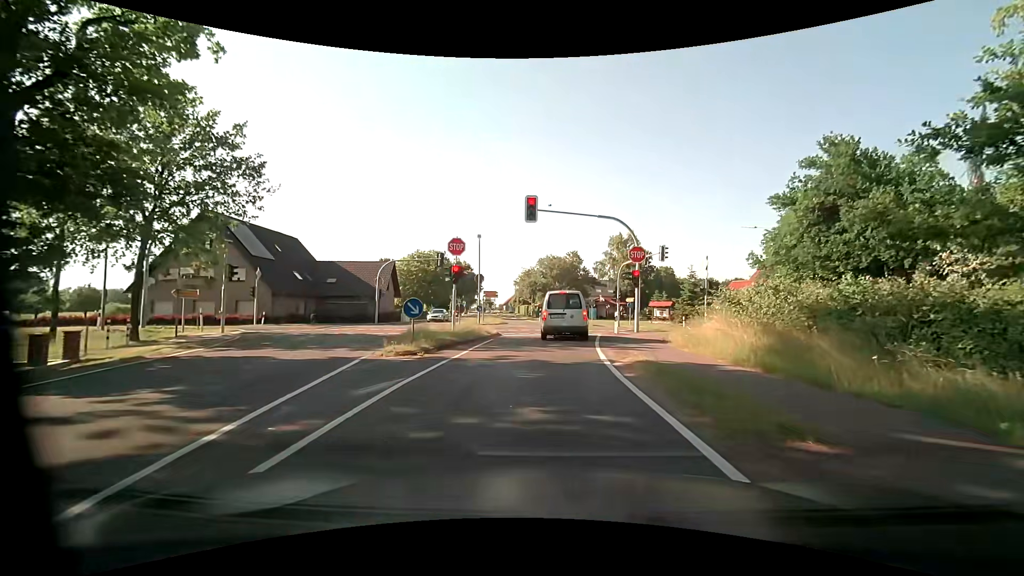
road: tertiary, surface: asphalt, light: Day
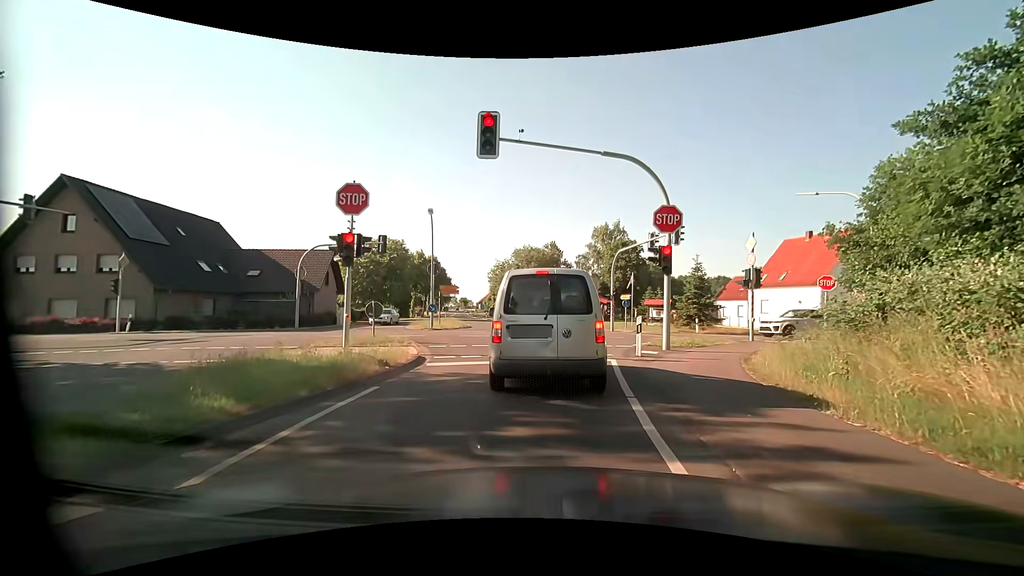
(+0.3, +10.5) m; +3°
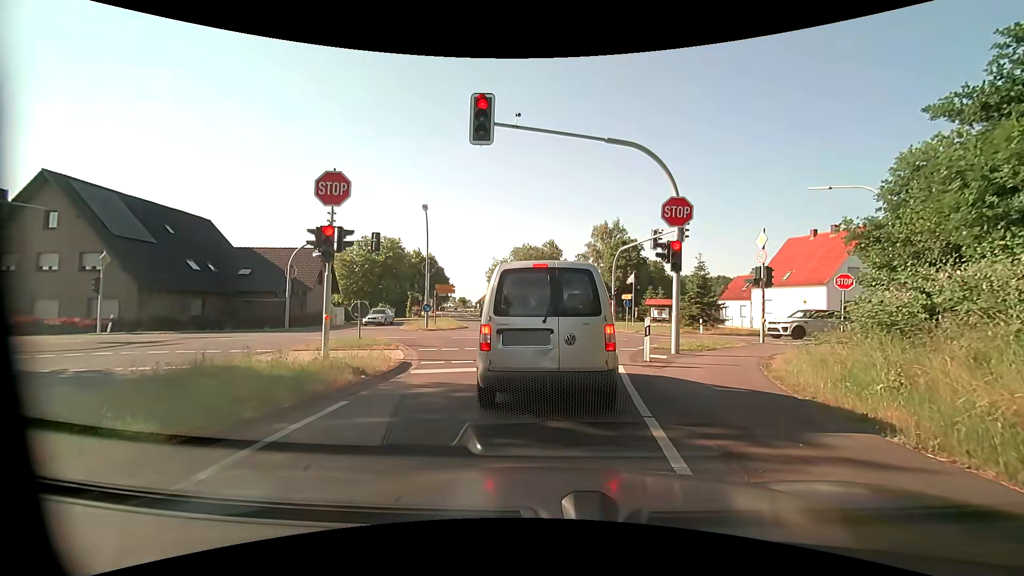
(0.0, +1.1) m; -2°
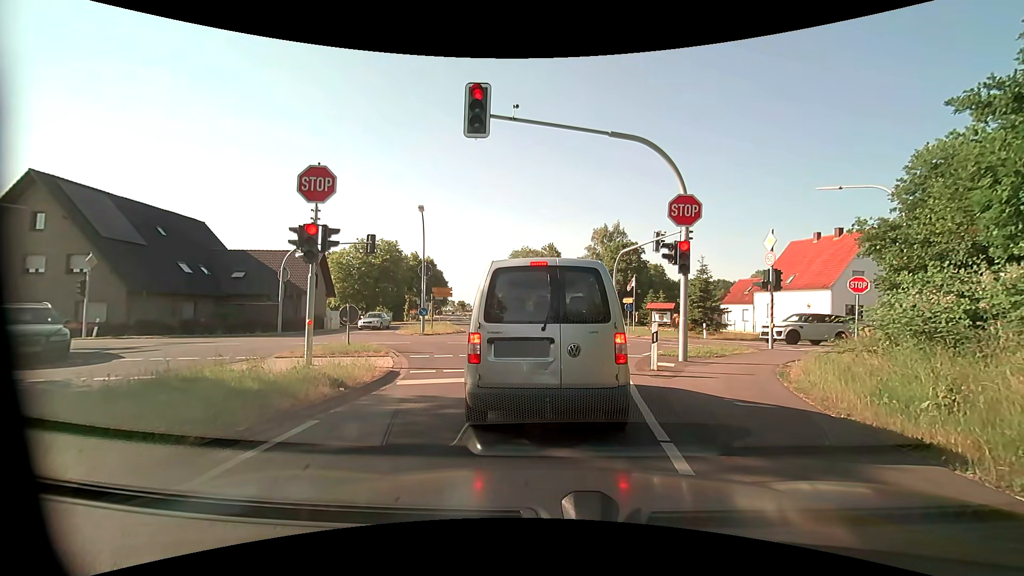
(0.0, +0.9) m; 0°
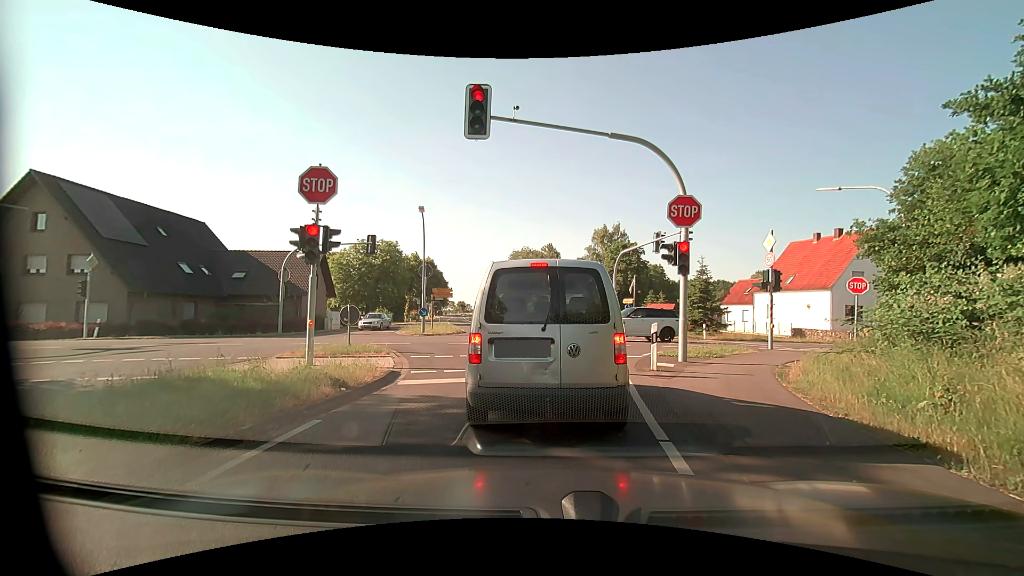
(0.0, +0.2) m; 0°
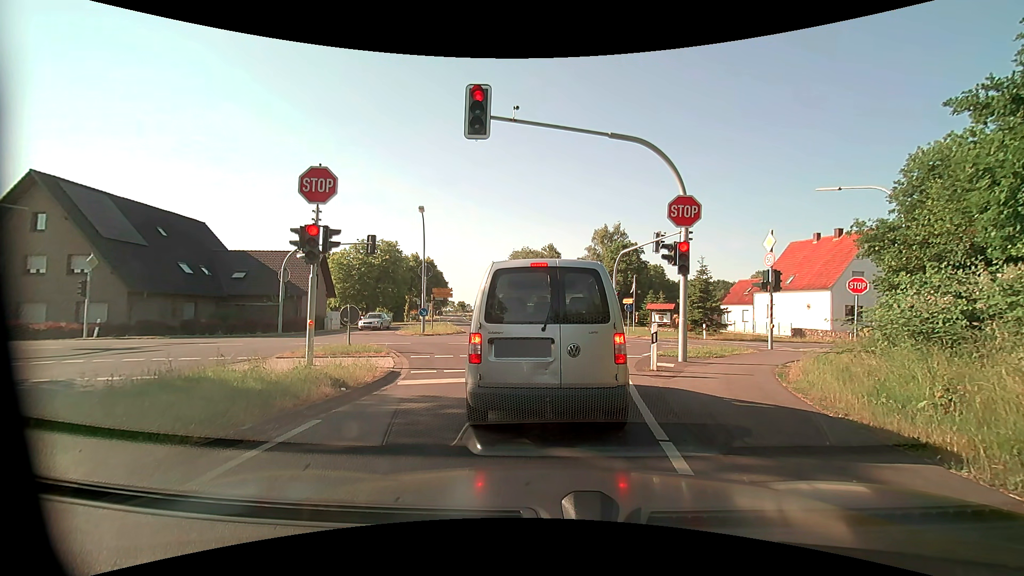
(0.0, 0.0) m; 0°
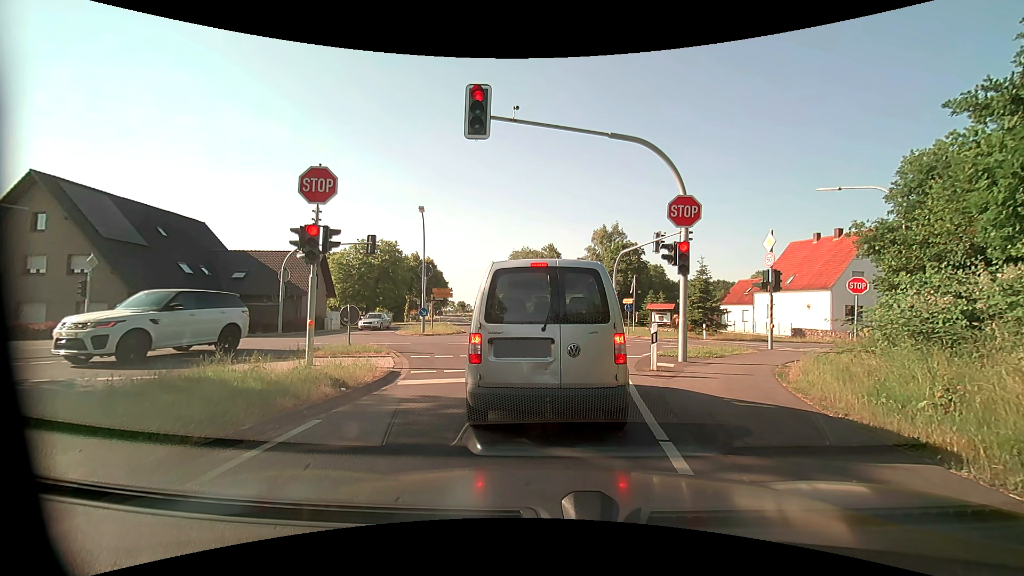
(0.0, 0.0) m; 0°
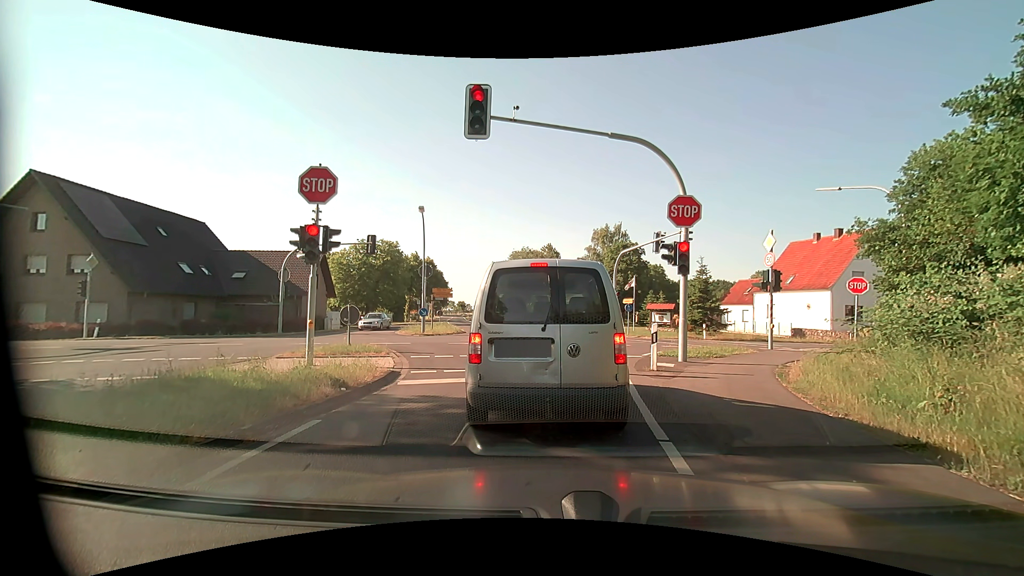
(0.0, 0.0) m; 0°
